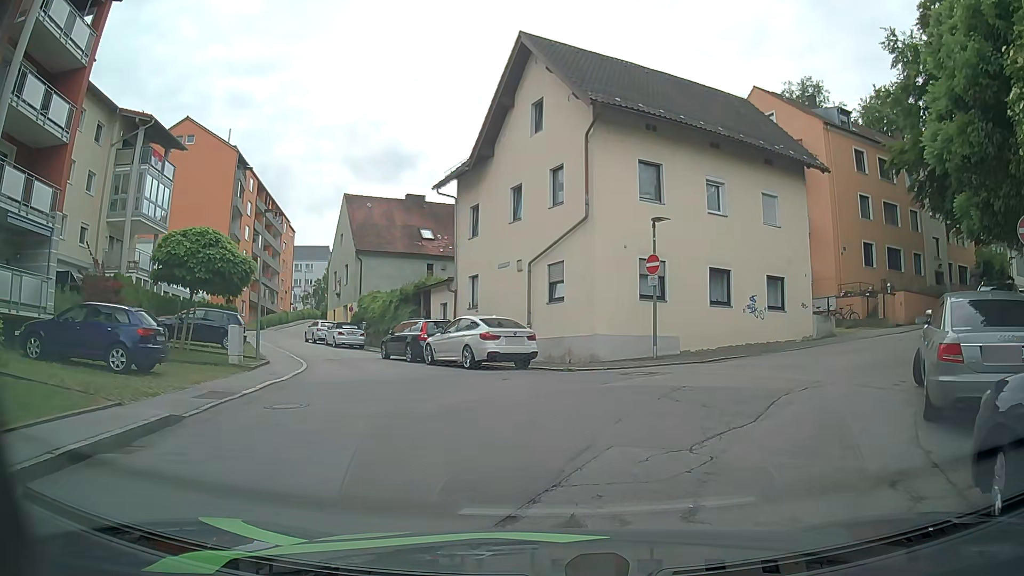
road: residential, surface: asphalt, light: Day
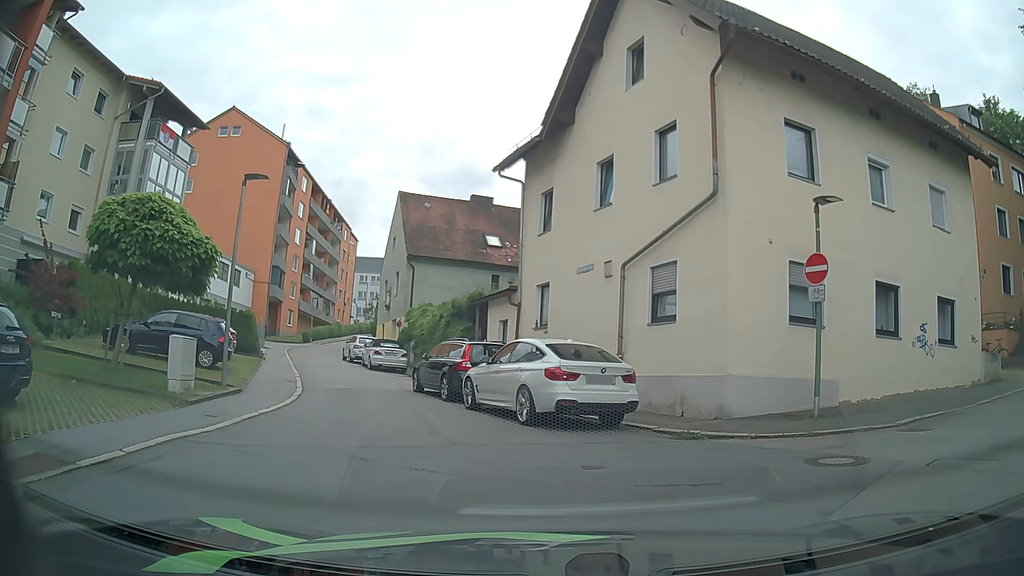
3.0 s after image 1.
(-0.3, +7.1) m; -6°
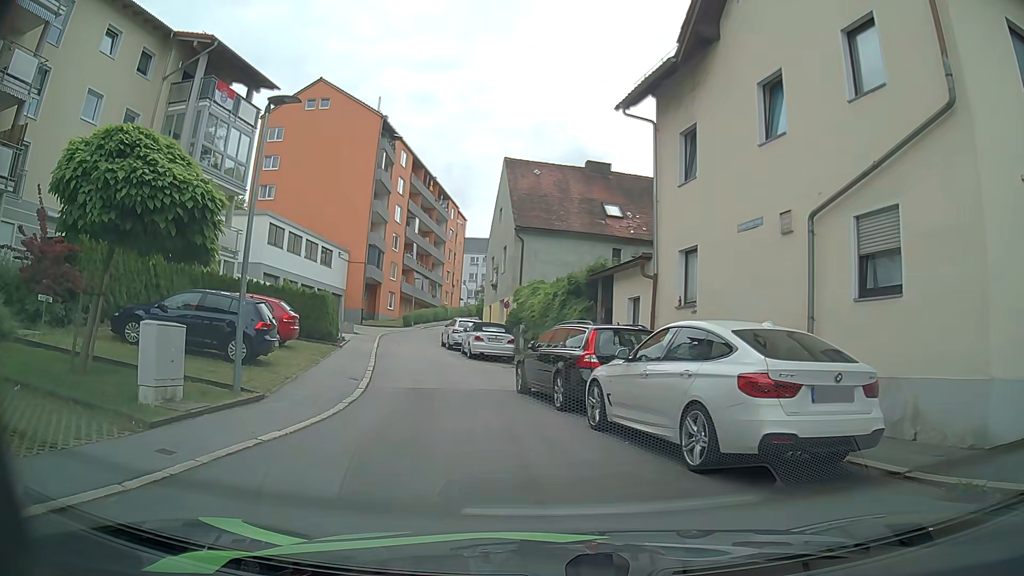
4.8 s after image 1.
(-0.3, +5.0) m; -8°
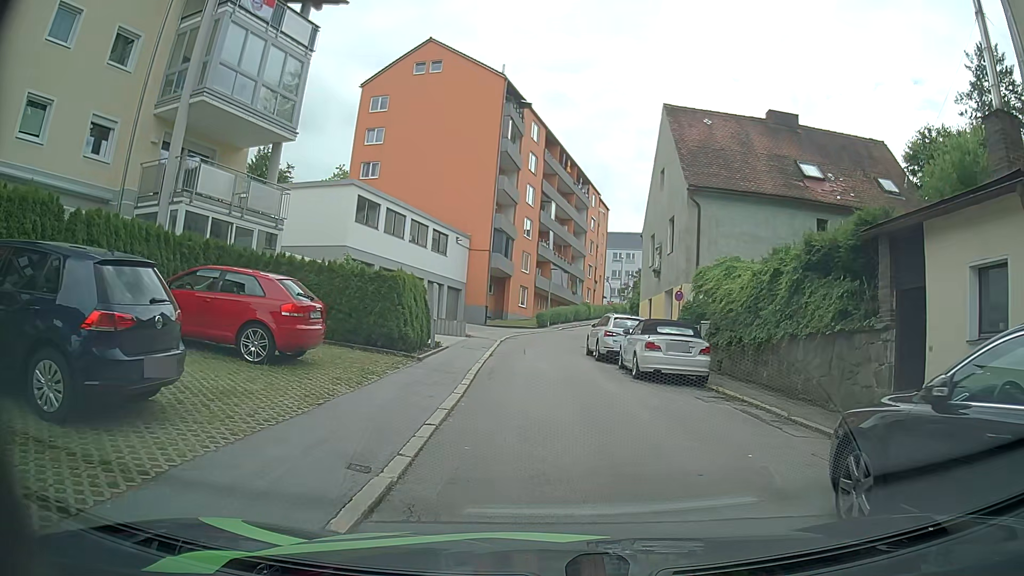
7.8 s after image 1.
(-1.5, +10.0) m; -12°
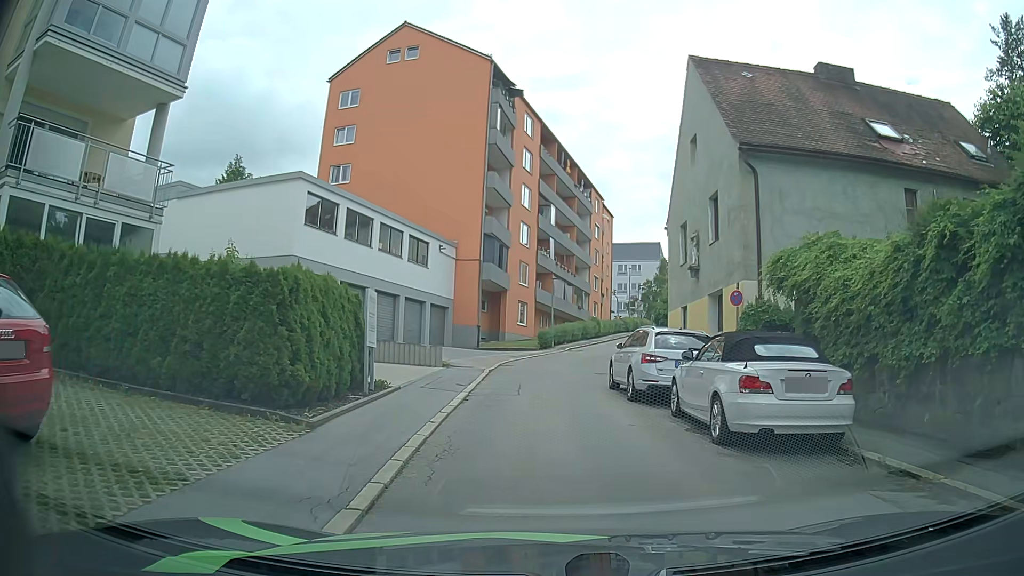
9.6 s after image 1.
(0.0, +7.4) m; -2°
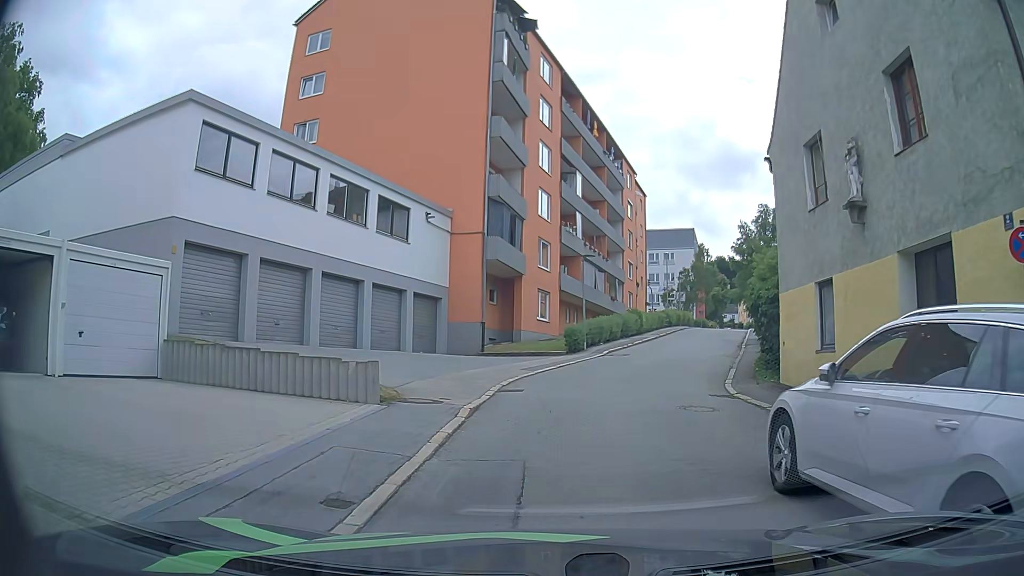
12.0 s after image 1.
(0.0, +10.6) m; 0°
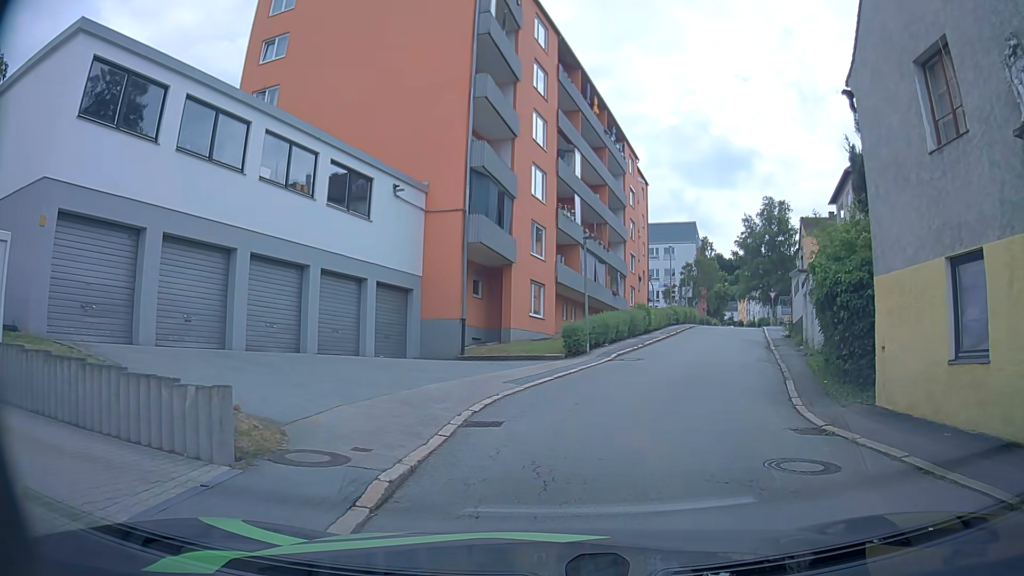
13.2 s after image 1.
(-0.1, +5.1) m; -1°
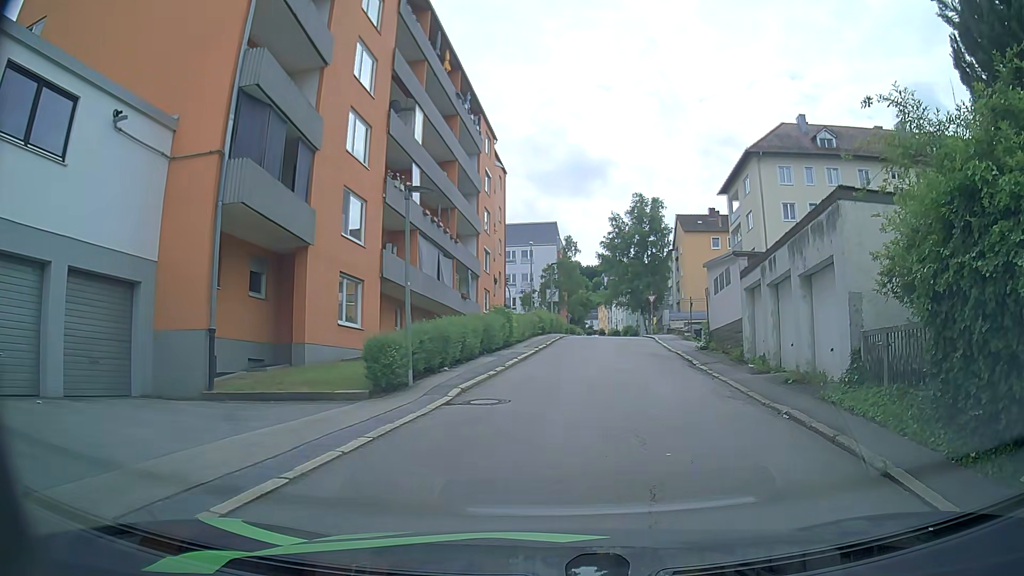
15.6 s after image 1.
(+0.8, +9.6) m; +13°
